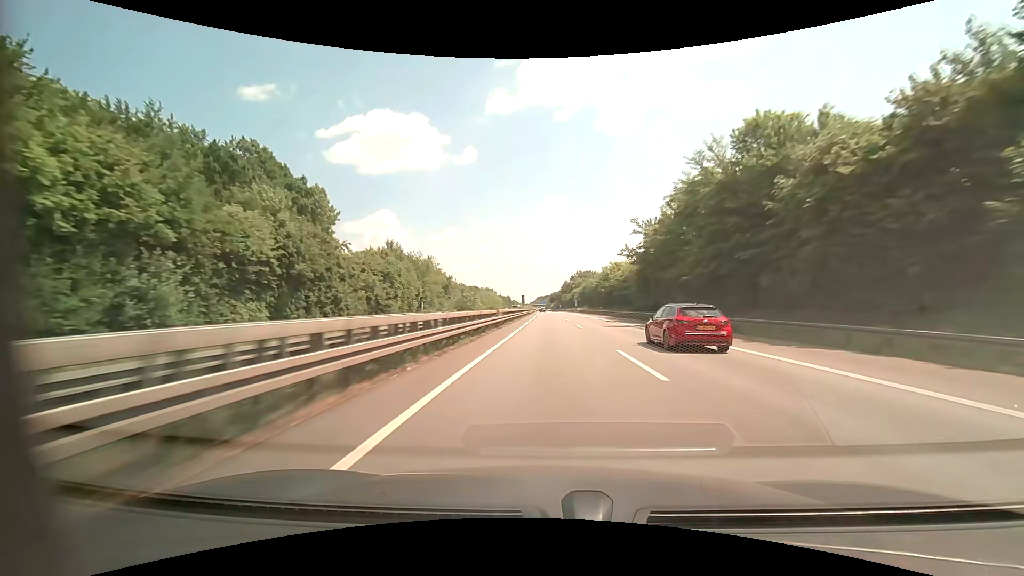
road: motorway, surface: asphalt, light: Day
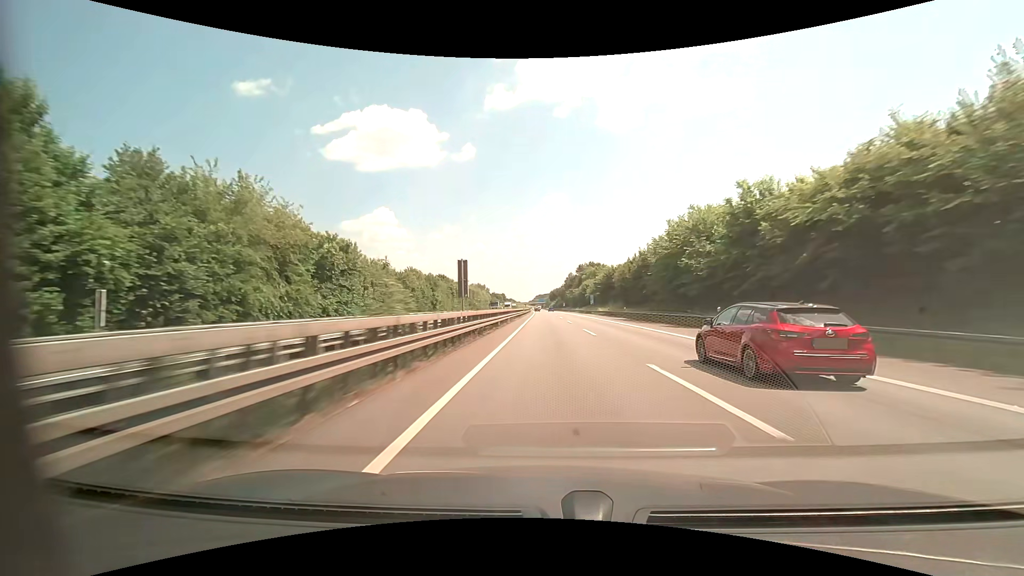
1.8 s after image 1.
(-0.2, +62.2) m; 0°
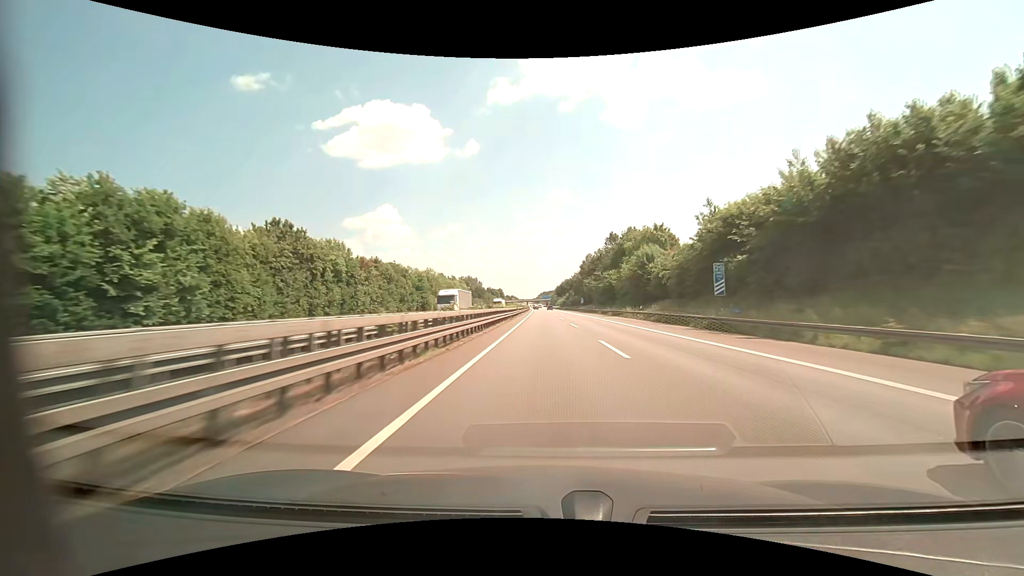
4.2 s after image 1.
(-0.5, +83.1) m; -1°
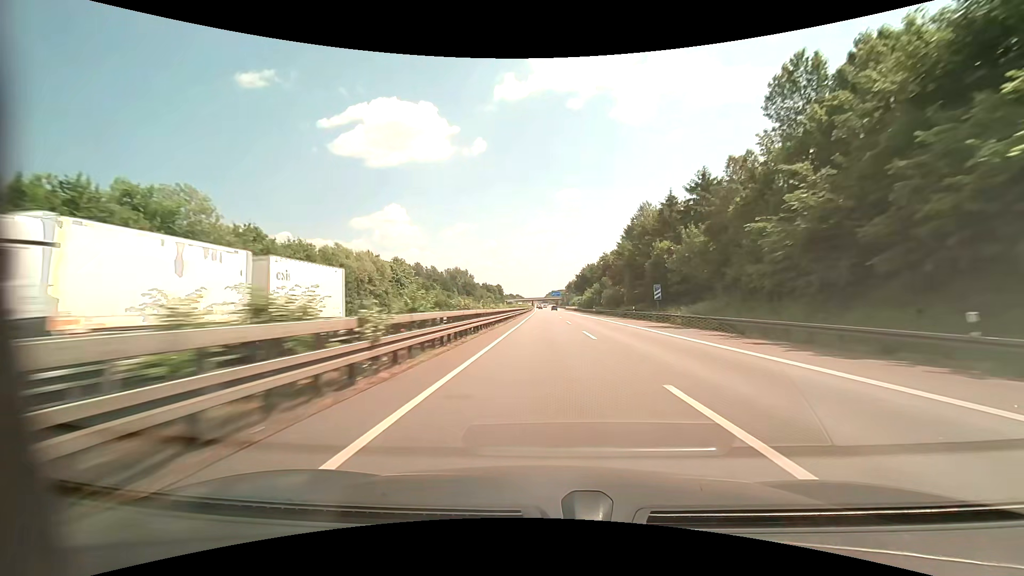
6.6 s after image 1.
(-0.8, +83.1) m; -1°
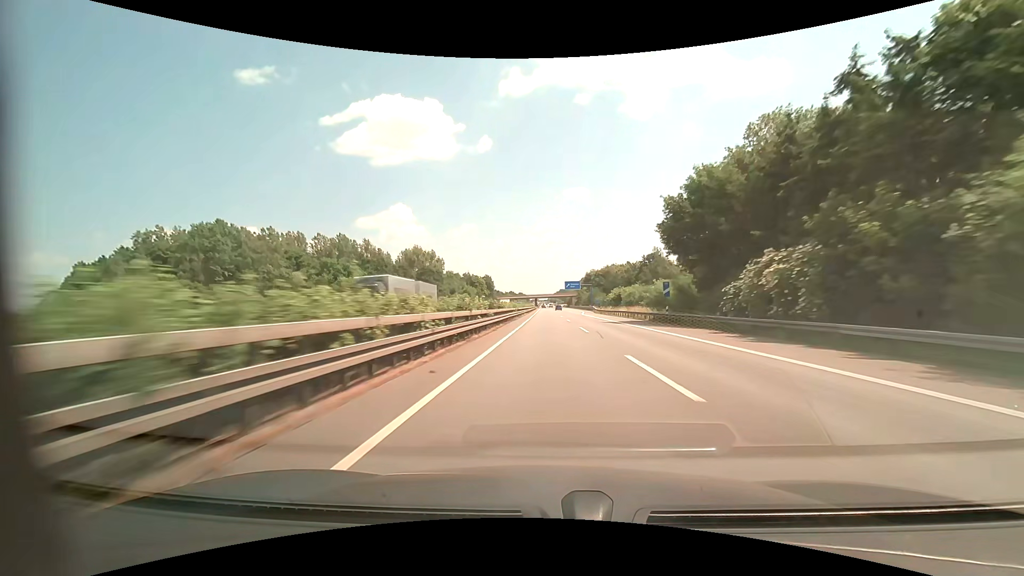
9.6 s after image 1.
(-0.4, +103.8) m; -1°
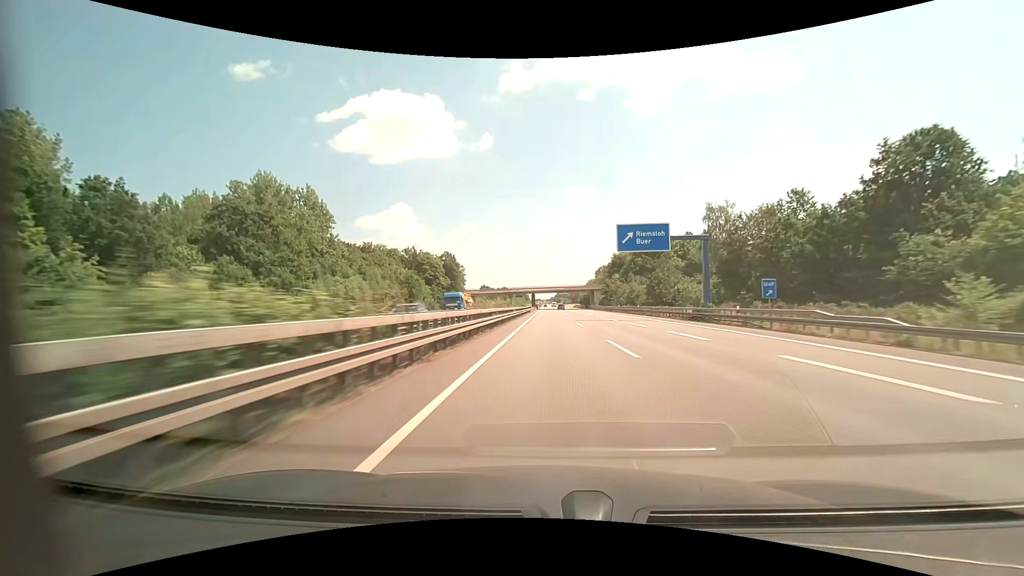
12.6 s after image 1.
(-0.4, +103.6) m; 0°
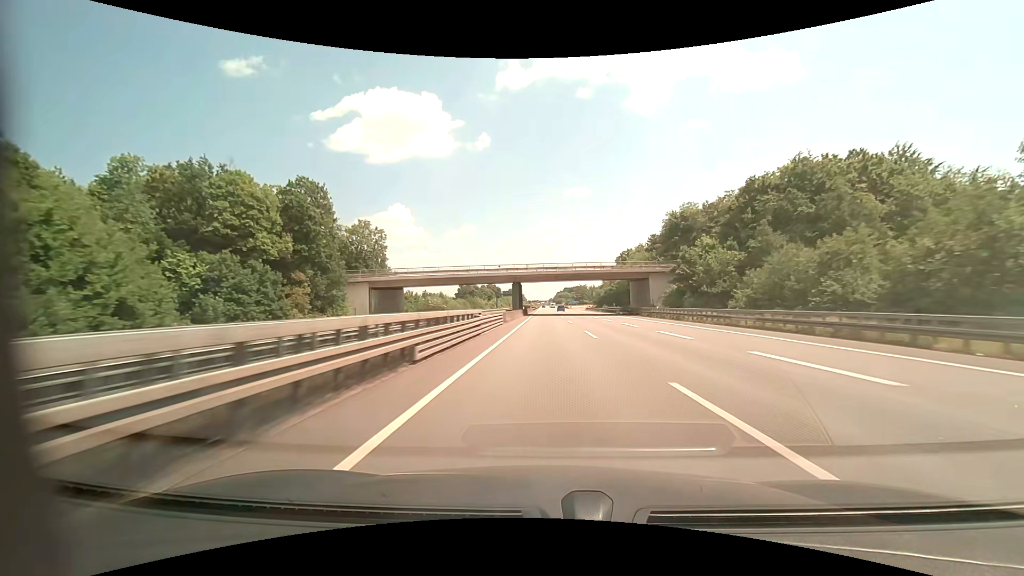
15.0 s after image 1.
(+0.2, +82.7) m; 0°
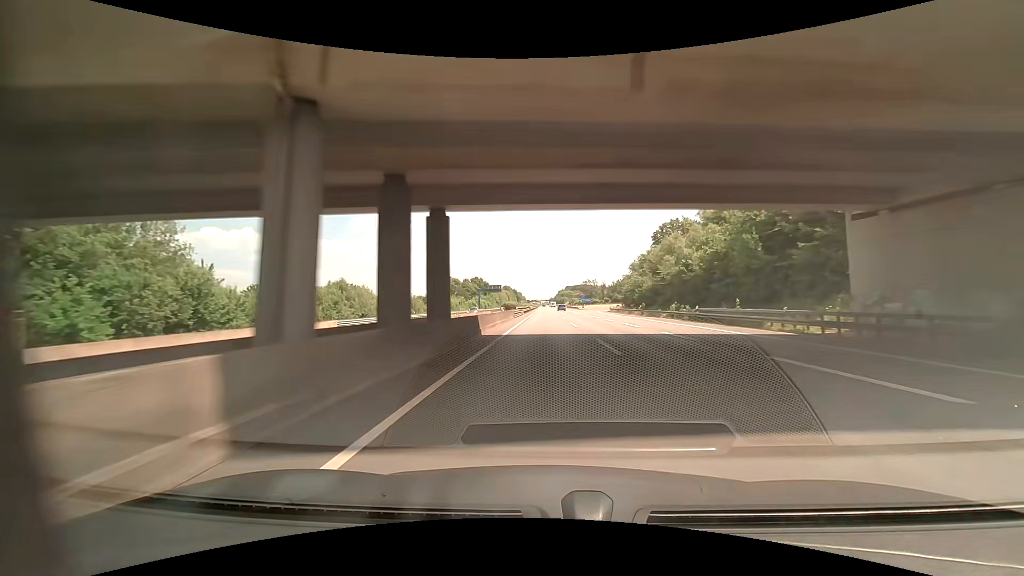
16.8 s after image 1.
(-0.1, +61.7) m; 0°
(0, +10) (0, +20) (0, +30) (-1, +40) (-1, +50) (-1, +60) (-1, +70) (-1, +80) (-1, +90) (-1, +100) m
